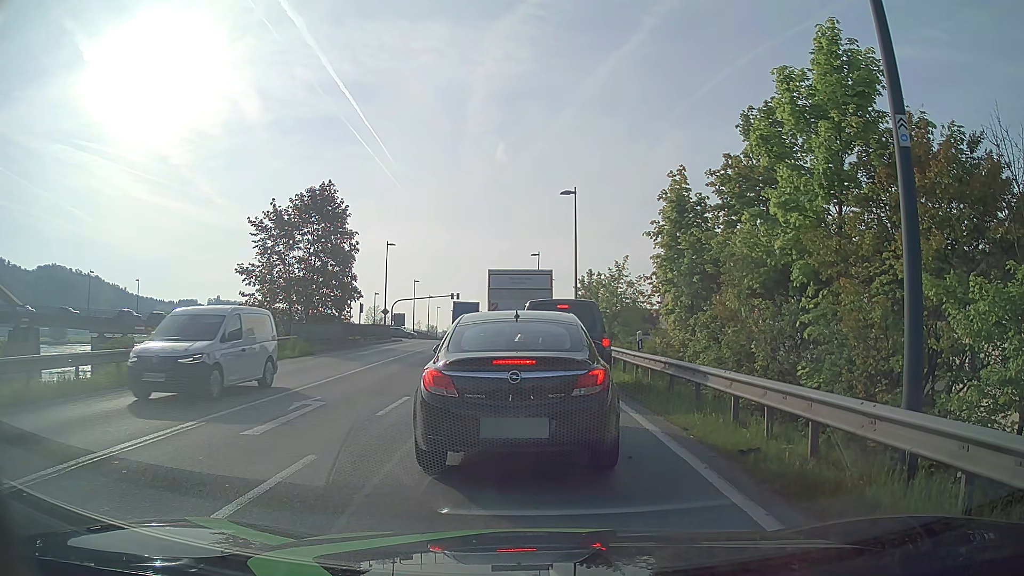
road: primary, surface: asphalt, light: Day
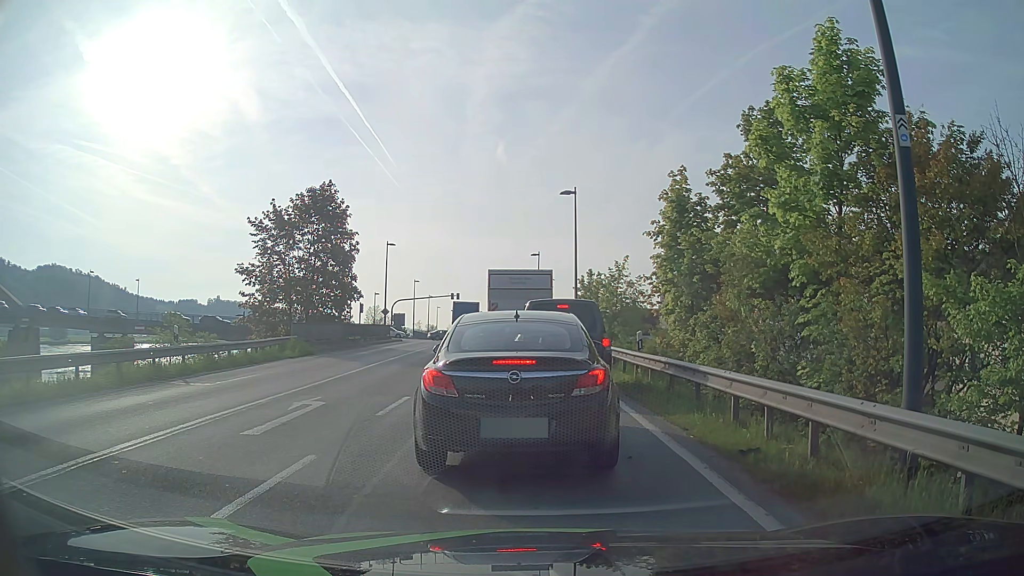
(0.0, 0.0) m; 0°
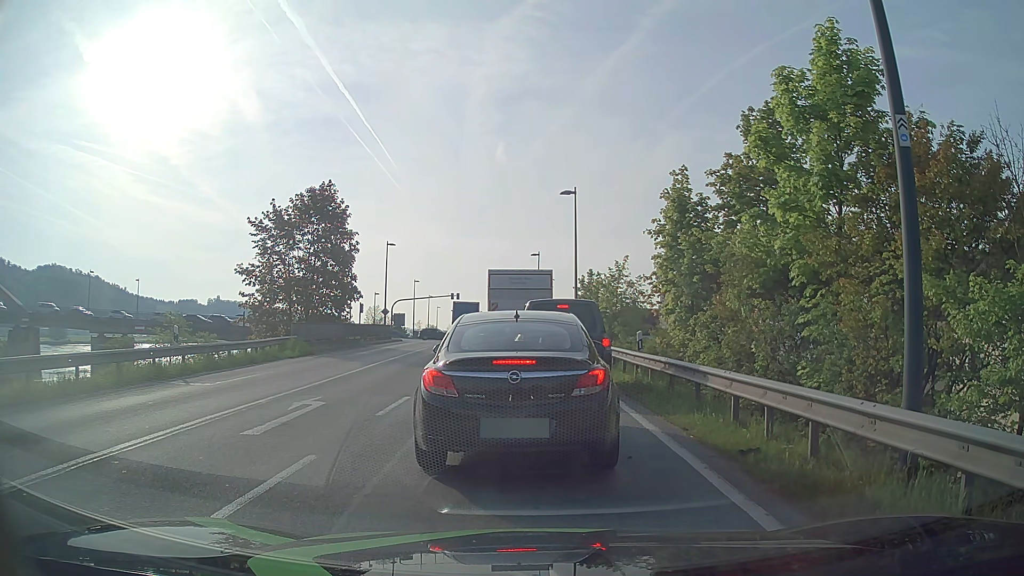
(0.0, 0.0) m; 0°
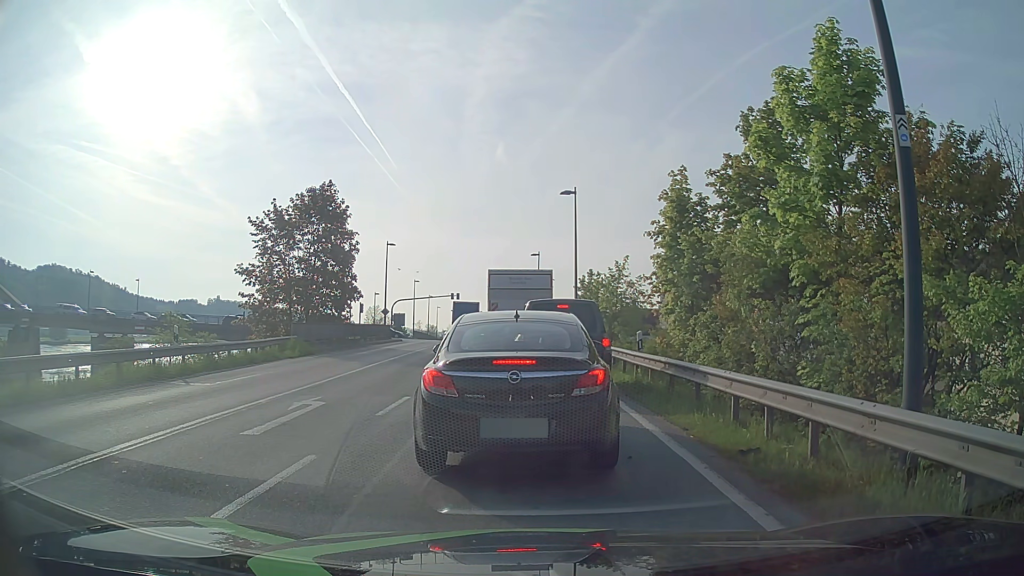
(0.0, 0.0) m; 0°
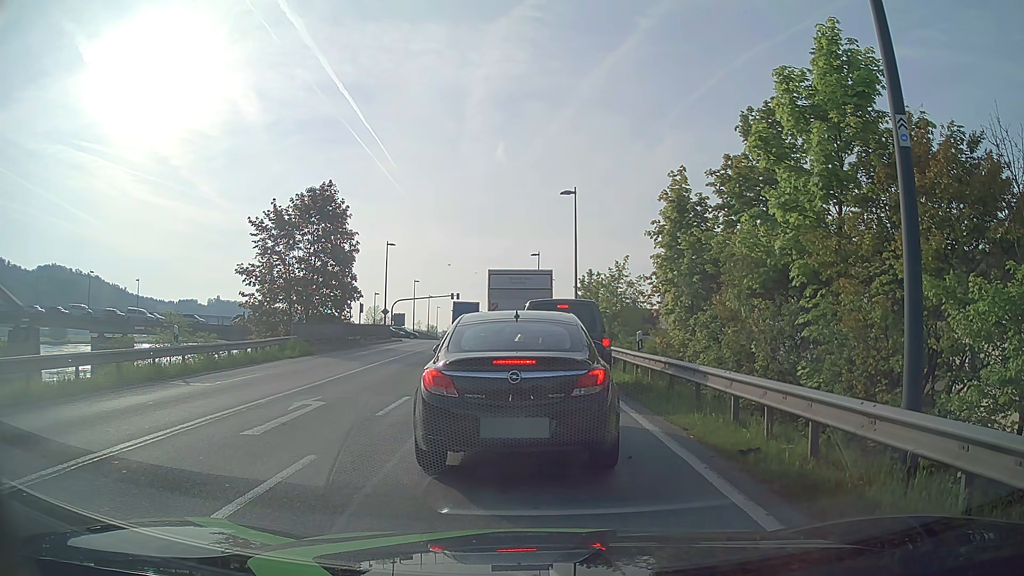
(0.0, 0.0) m; 0°
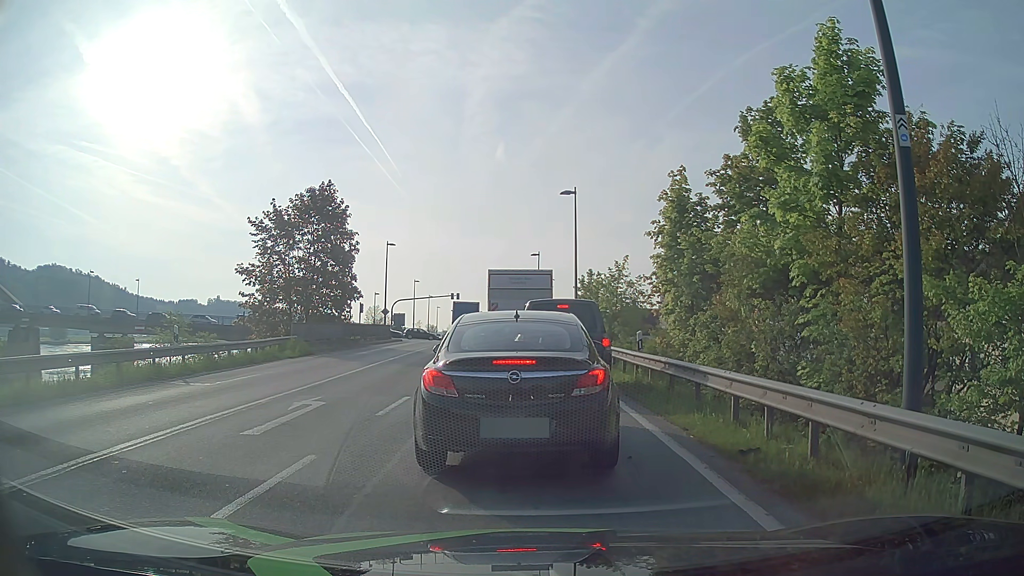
(0.0, 0.0) m; 0°
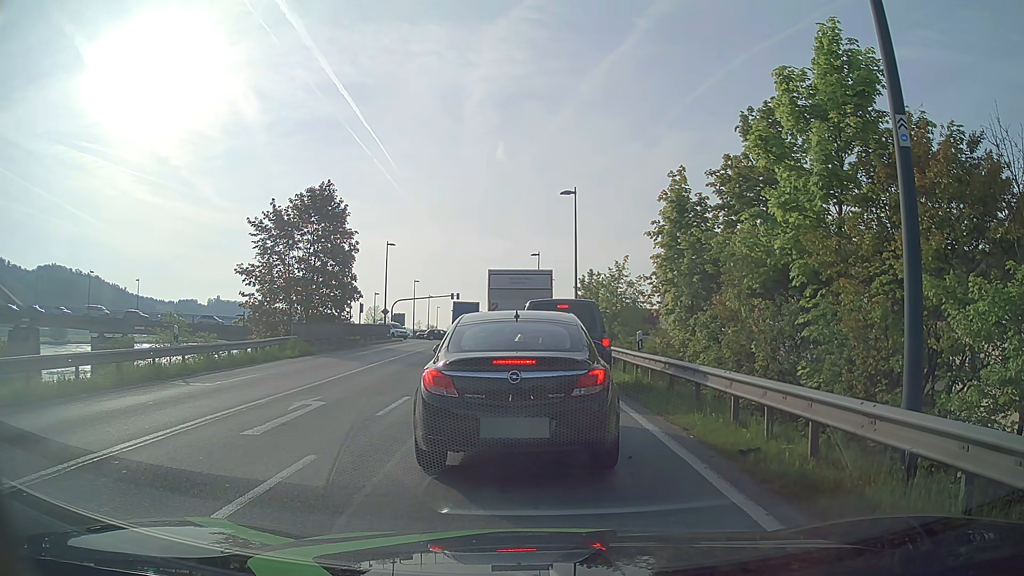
(0.0, 0.0) m; 0°
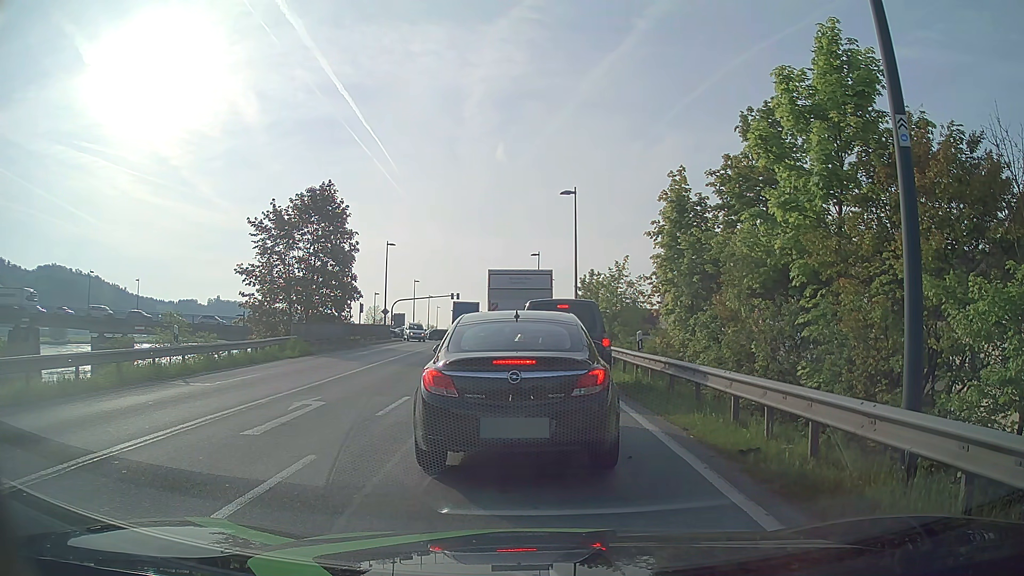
(0.0, 0.0) m; 0°
(0, +10) (-1, +20) (-1, +30) (-2, +40) (-2, +50) (-3, +60) (-4, +70) (-5, +80) (-6, +90) (-6, +100) m
